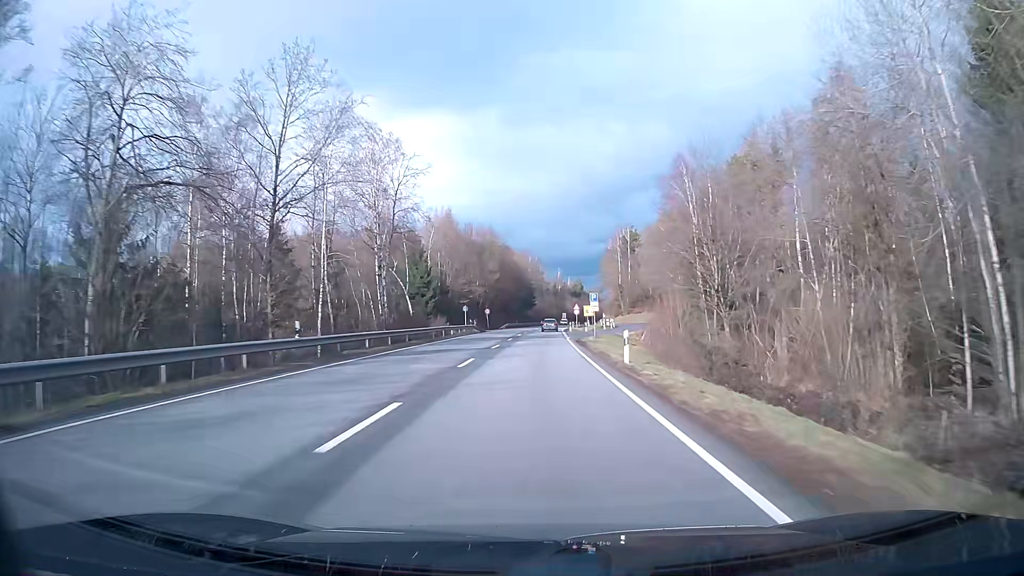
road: primary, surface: asphalt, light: Day
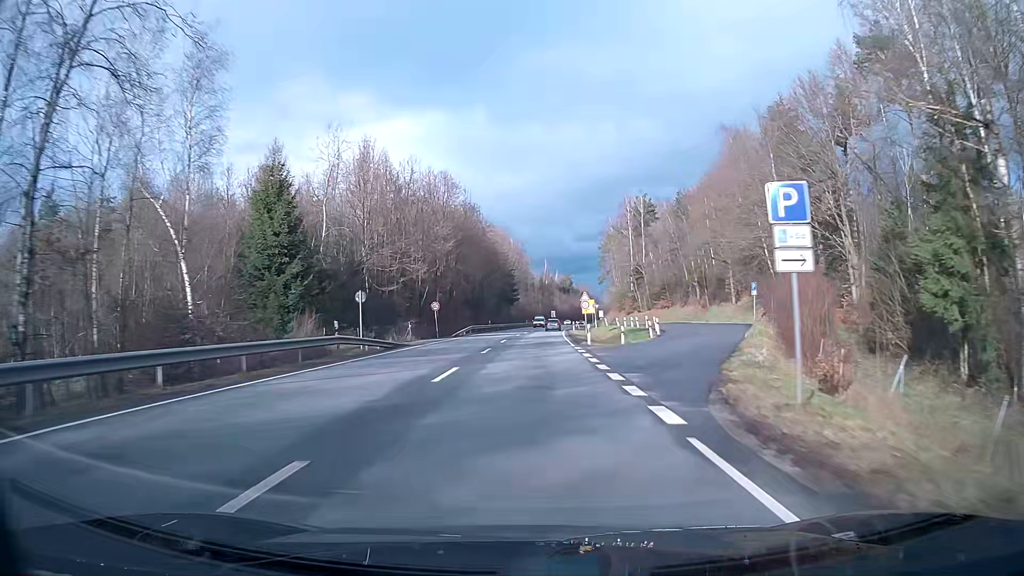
(+0.4, +40.4) m; +1°
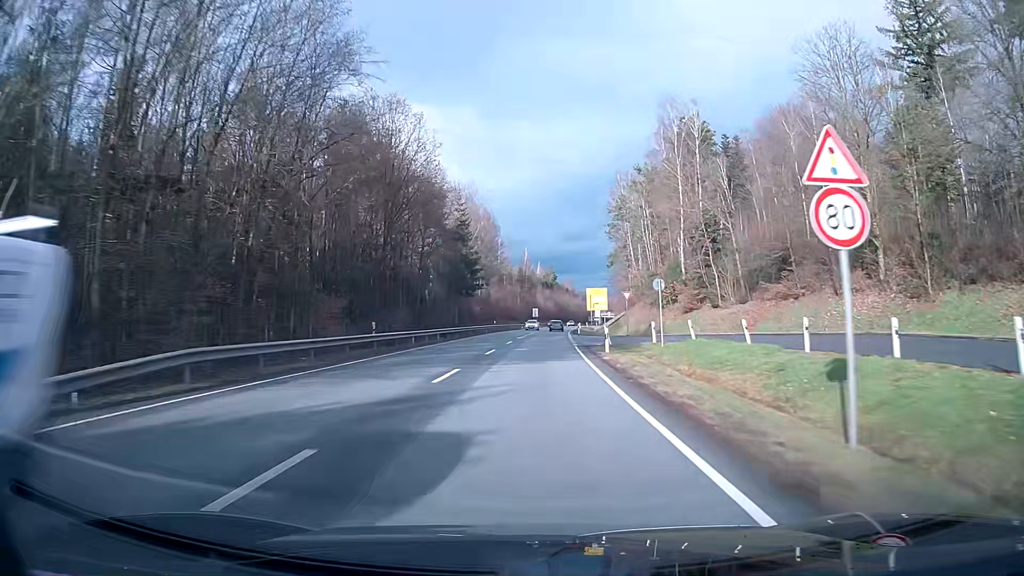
(+0.7, +51.7) m; +2°
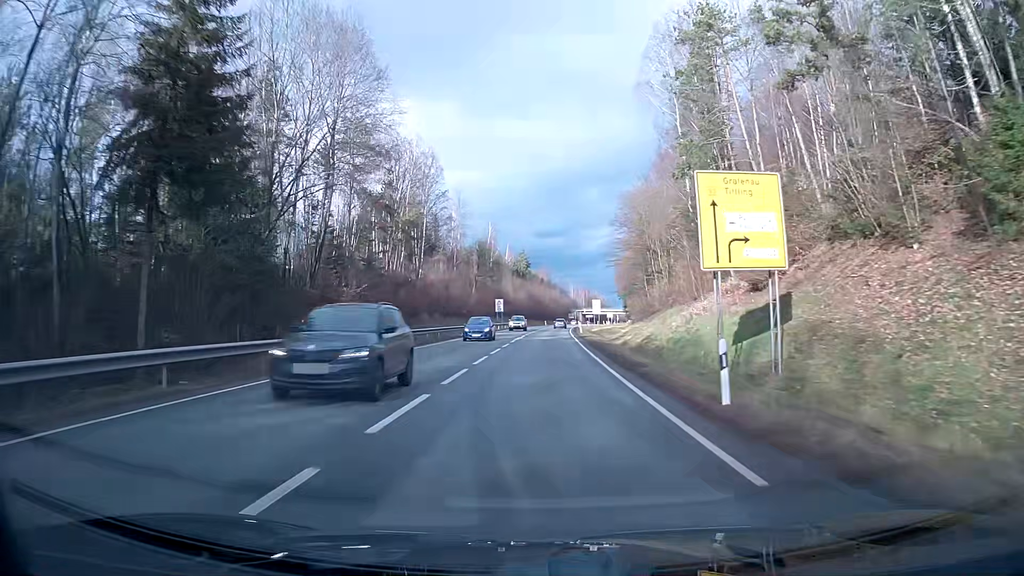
(+1.2, +61.3) m; +3°
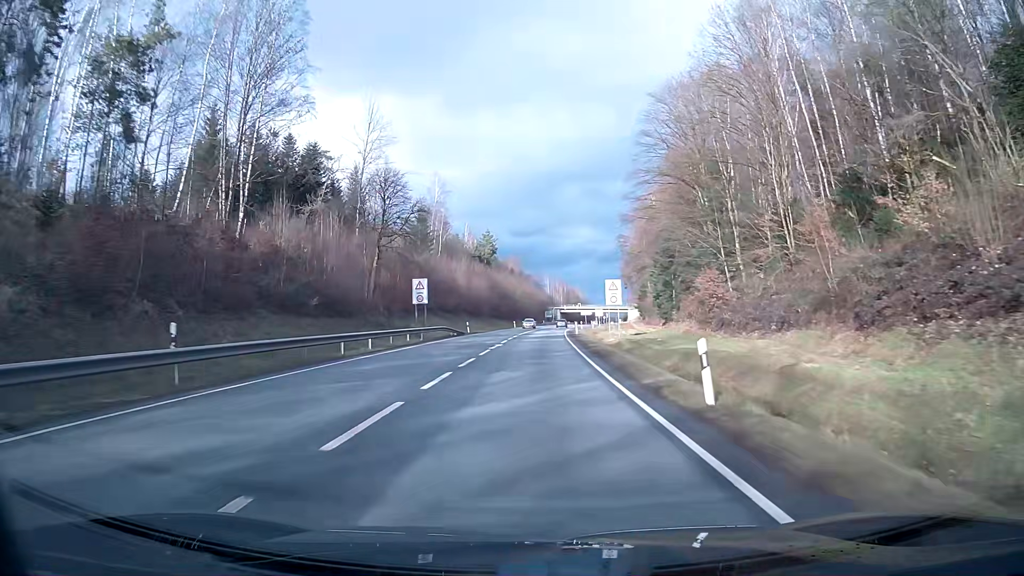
(+0.8, +54.9) m; +2°
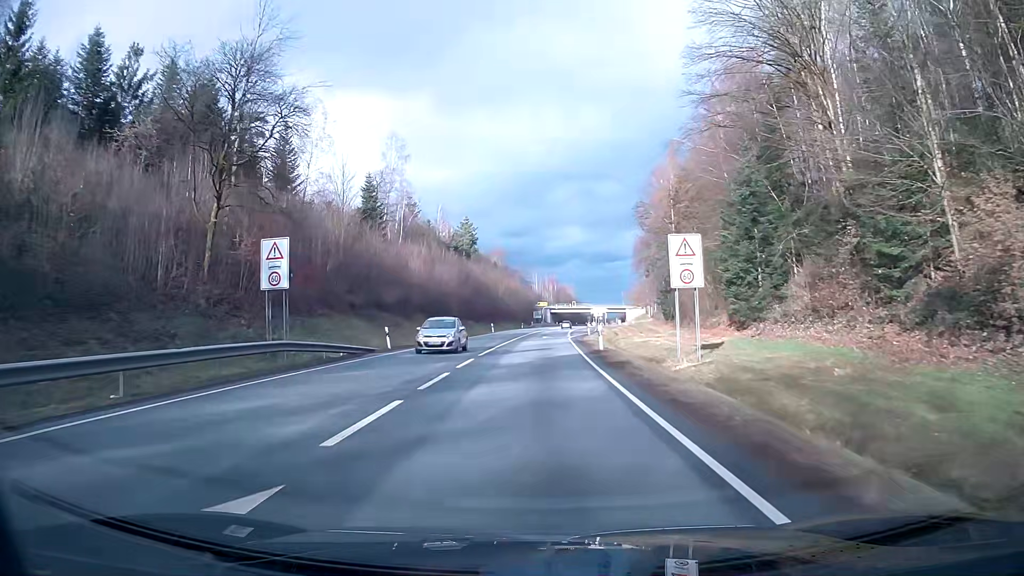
(+0.4, +29.9) m; +2°
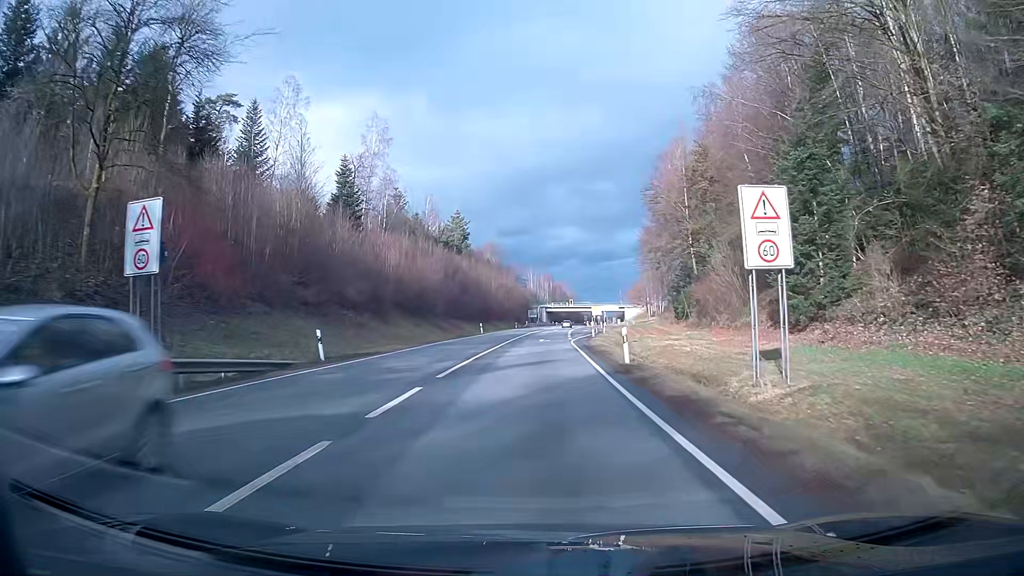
(0.0, +9.6) m; 0°
